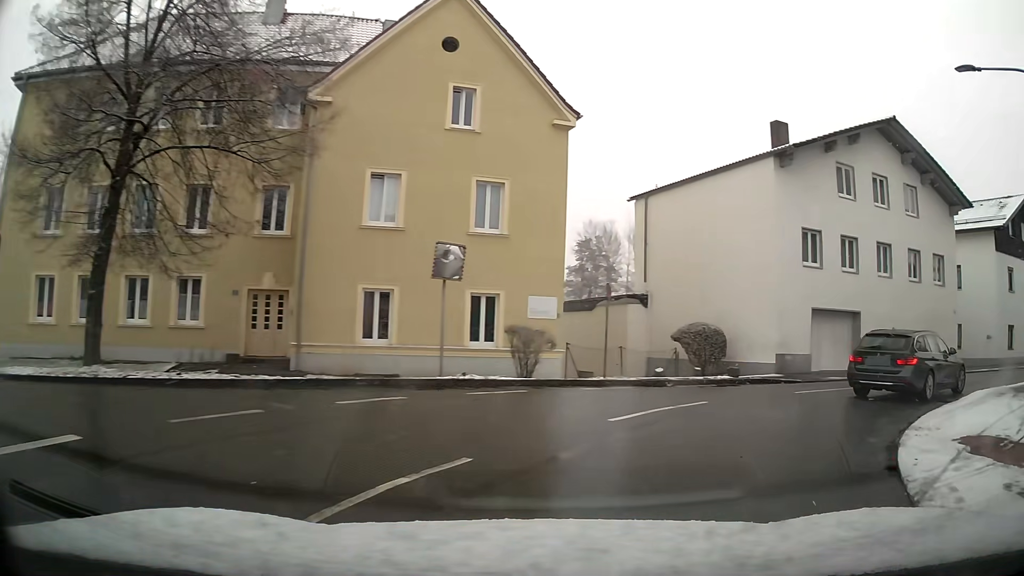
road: unclassified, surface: asphalt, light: Day
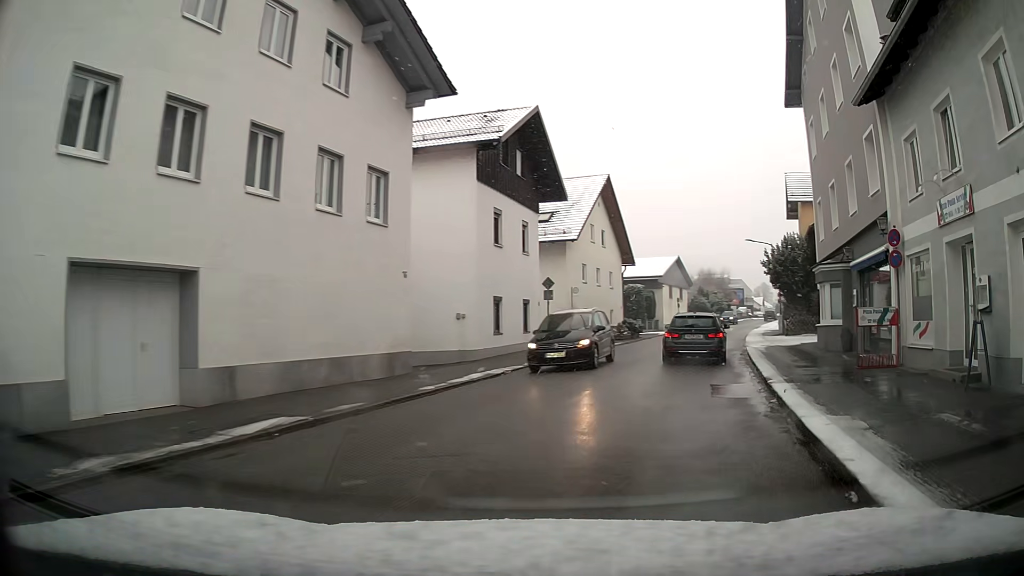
(+6.8, +13.9) m; +50°
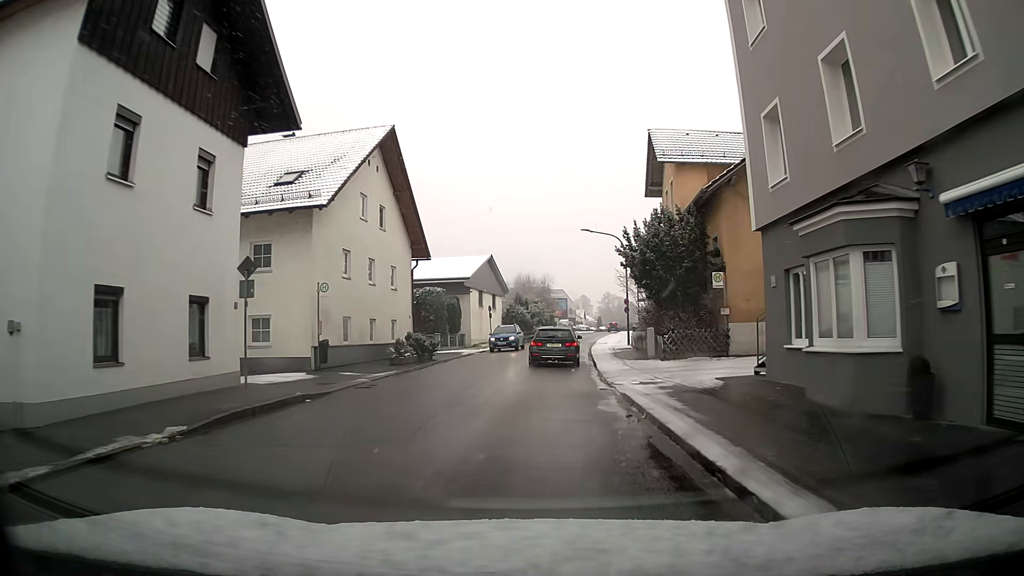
(+2.1, +13.7) m; +11°
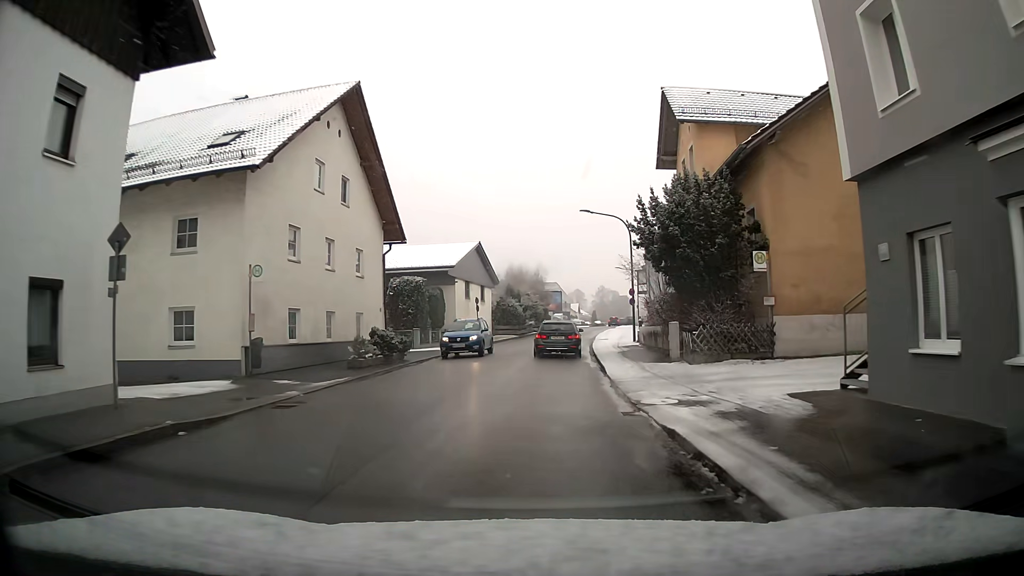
(+0.1, +5.3) m; +1°
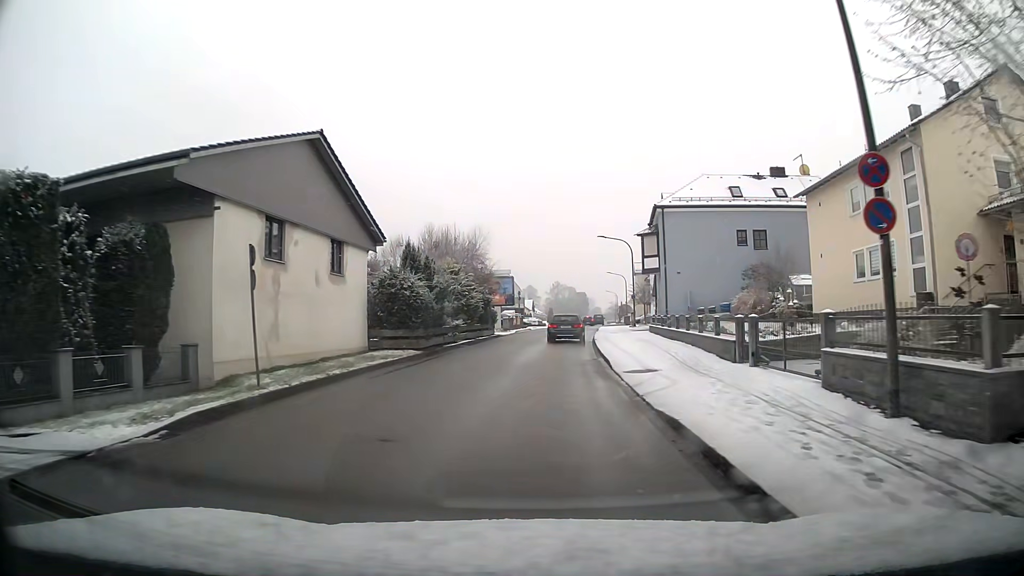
(+1.2, +30.5) m; +4°
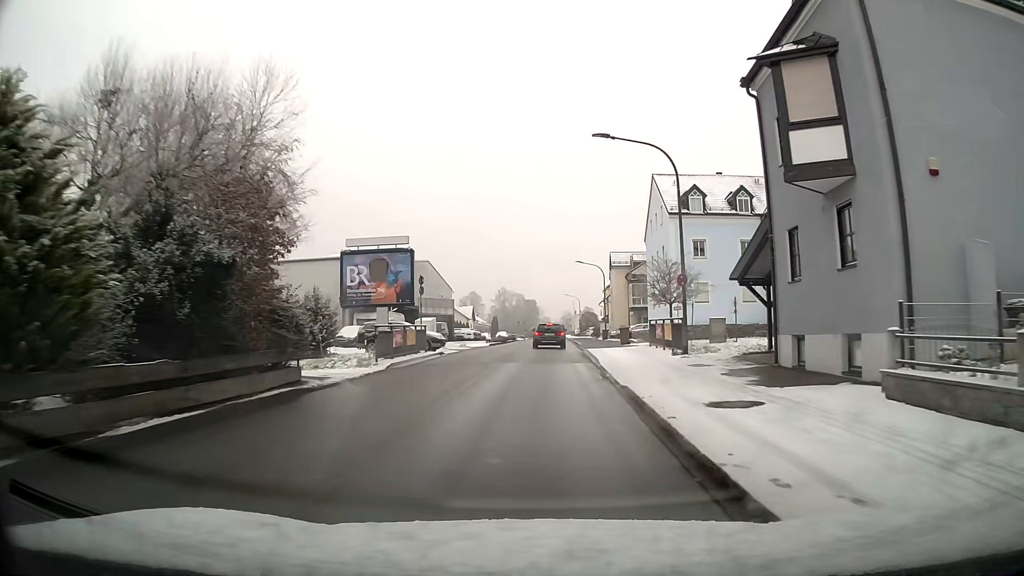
(+1.4, +32.2) m; +4°
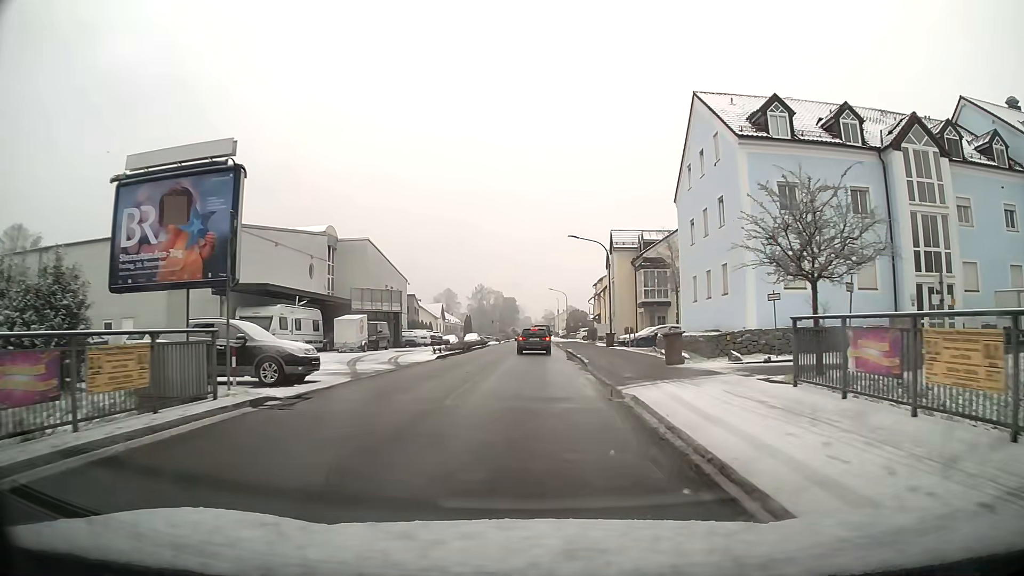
(+0.2, +19.1) m; +1°
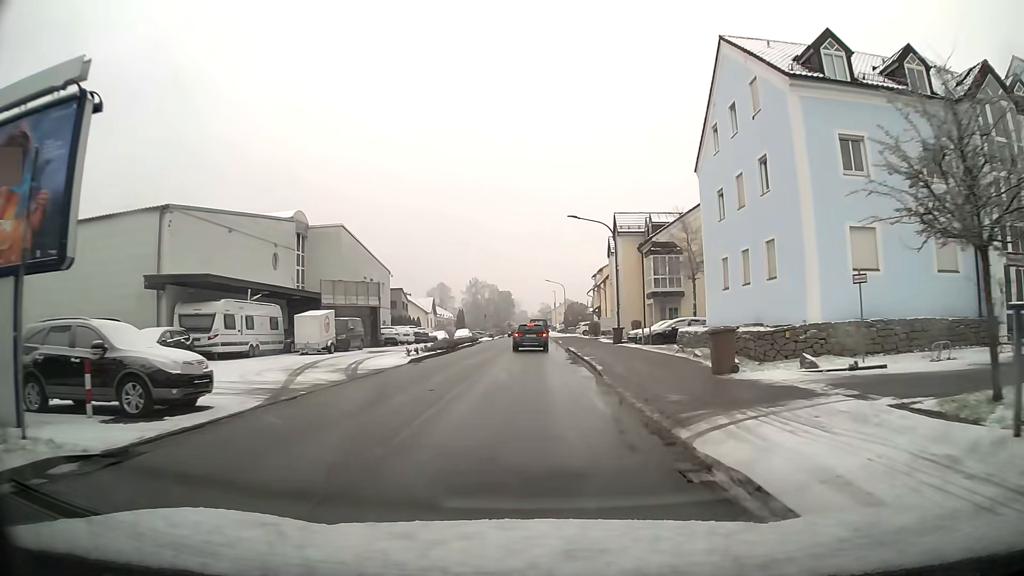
(0.0, +6.2) m; 0°
